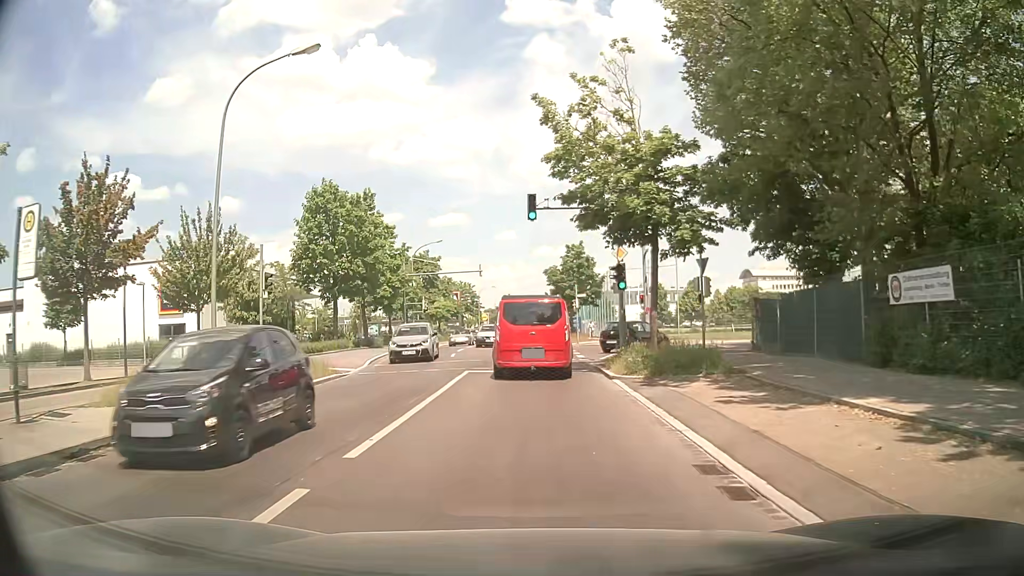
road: tertiary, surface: asphalt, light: Day
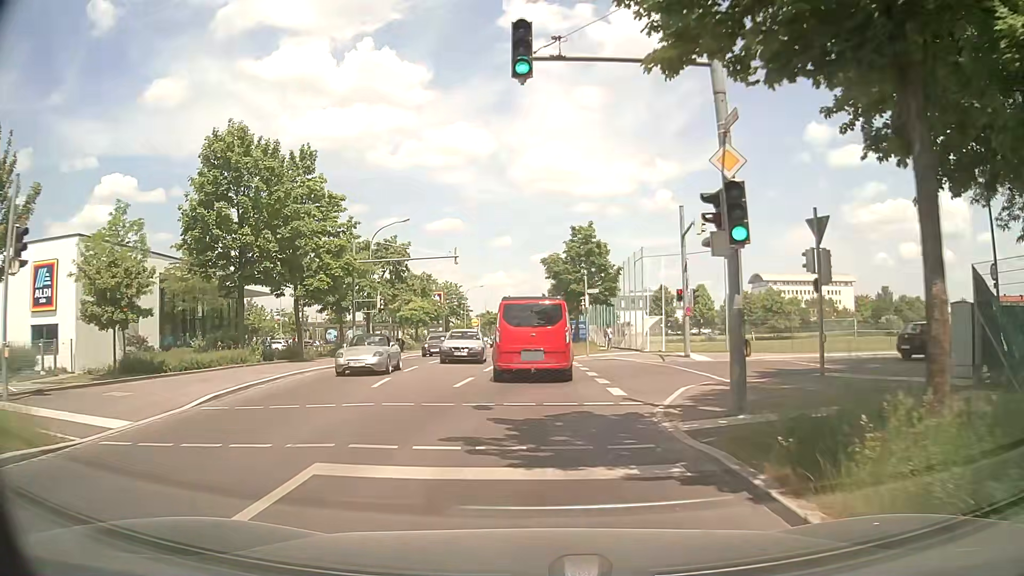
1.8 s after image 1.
(0.0, +13.6) m; 0°
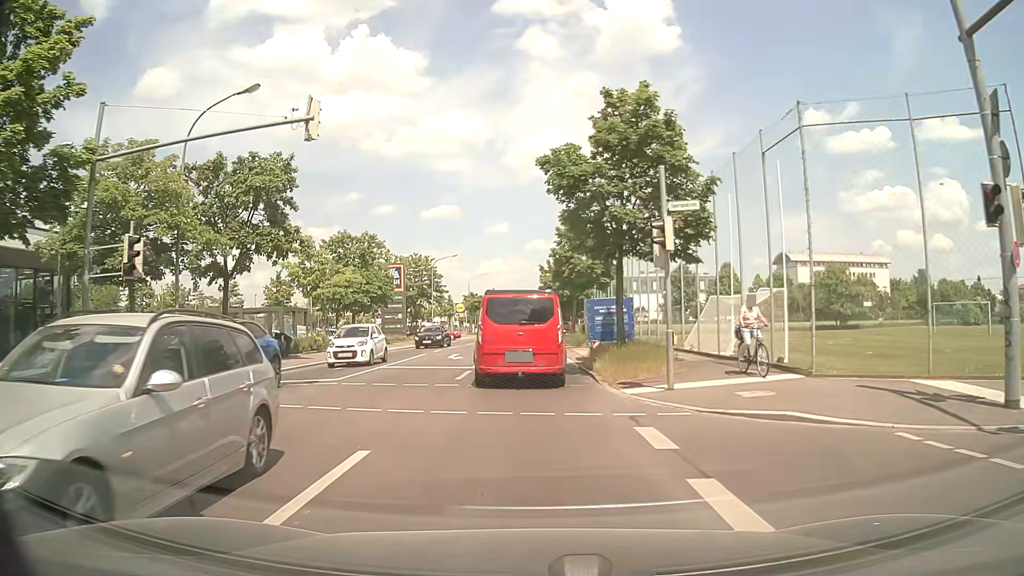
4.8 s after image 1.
(+0.3, +24.2) m; 0°
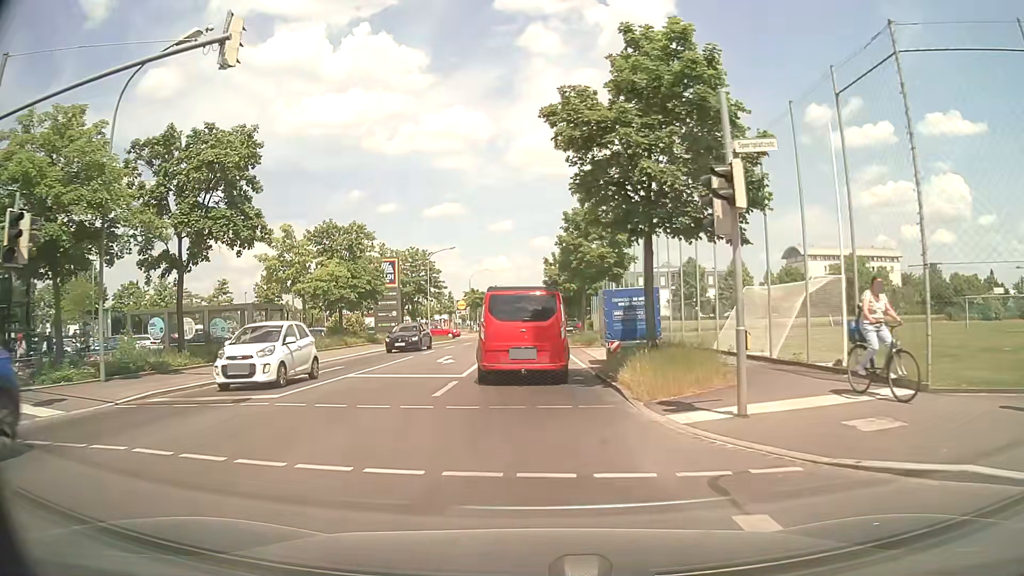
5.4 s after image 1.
(0.0, +4.3) m; 0°
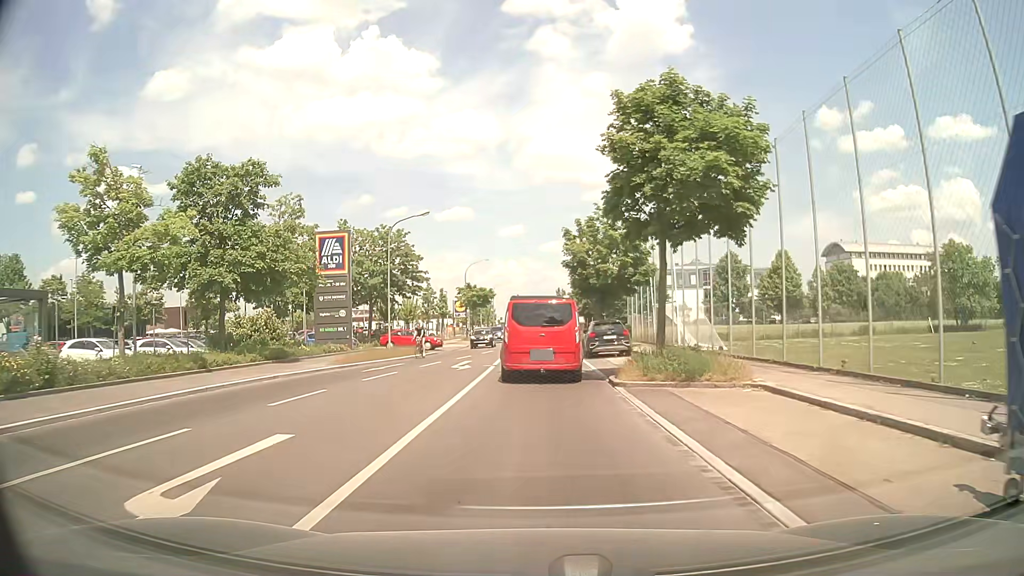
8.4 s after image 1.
(-0.3, +19.3) m; -1°
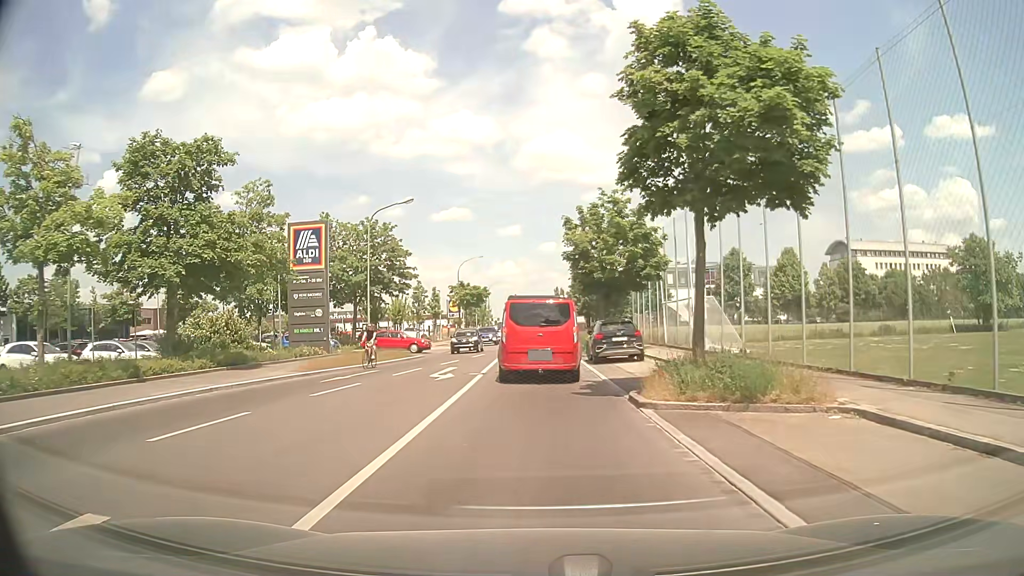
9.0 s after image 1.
(0.0, +4.0) m; 0°
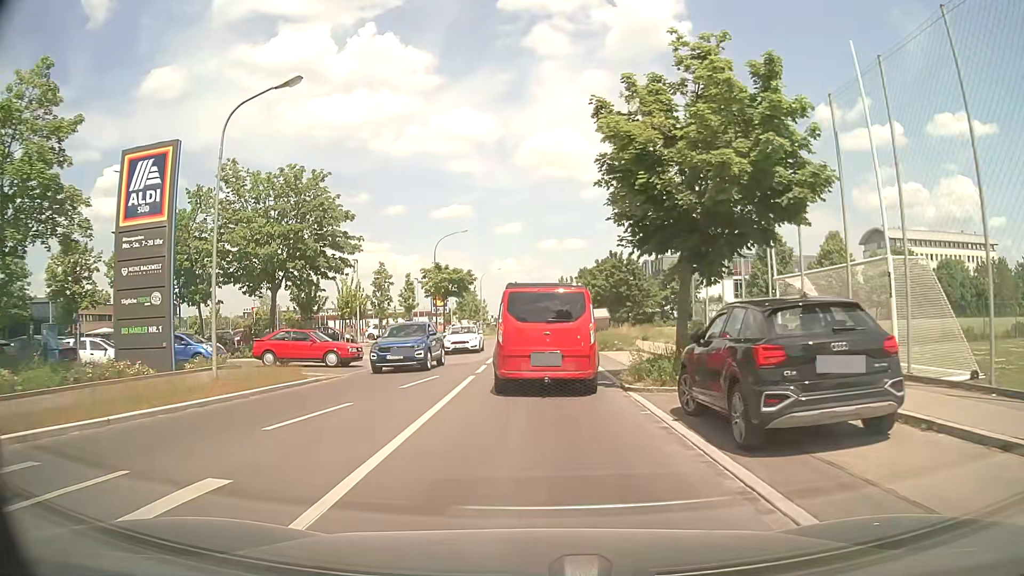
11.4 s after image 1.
(0.0, +16.9) m; -1°
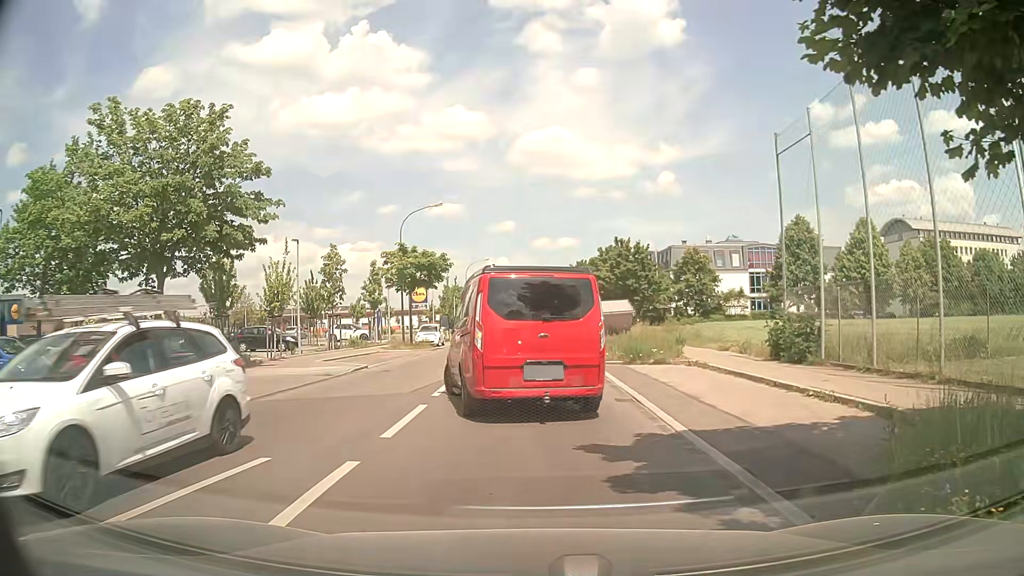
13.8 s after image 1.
(+0.1, +10.8) m; 0°
